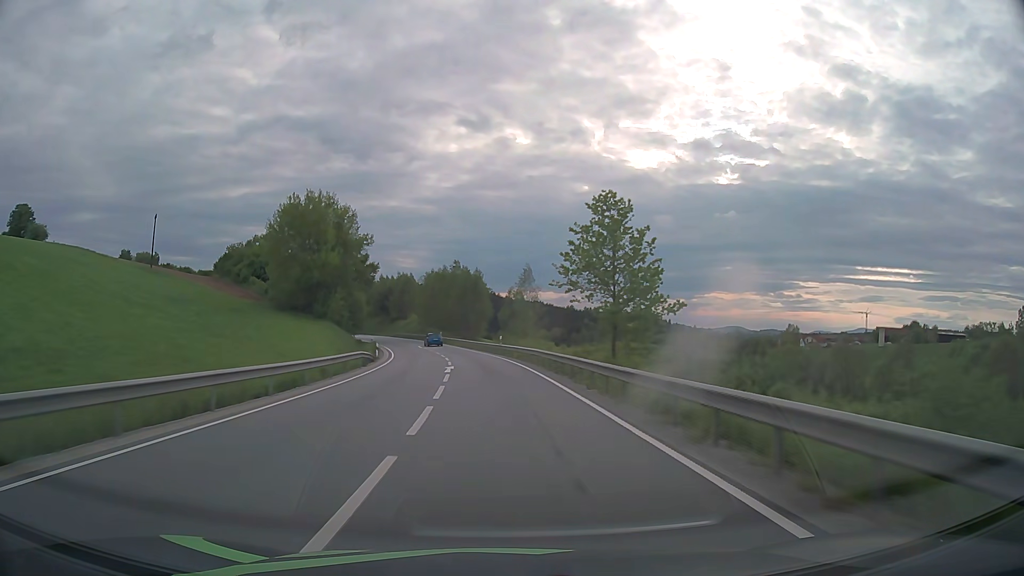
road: secondary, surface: asphalt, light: Day
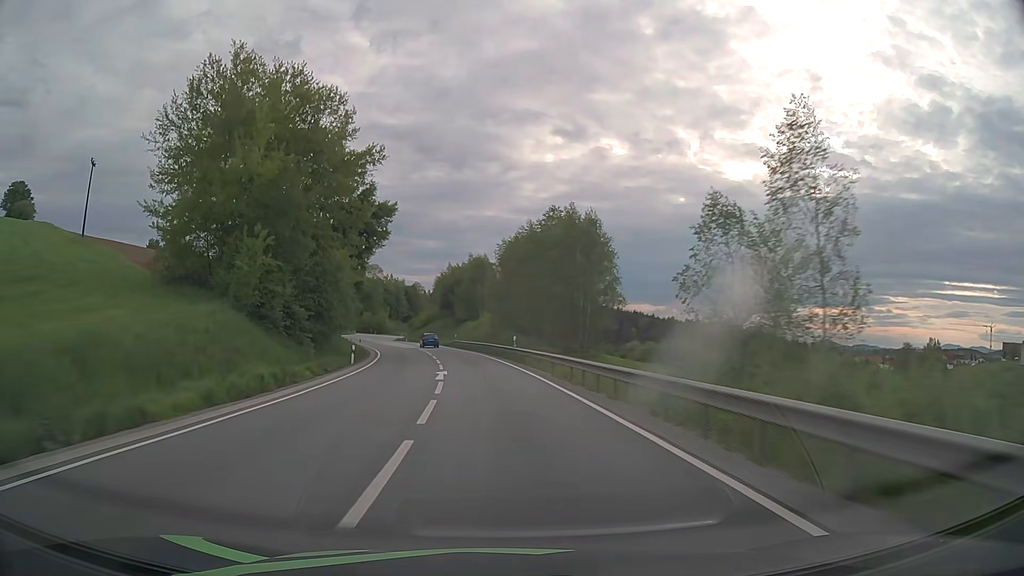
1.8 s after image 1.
(-3.3, +47.1) m; -8°
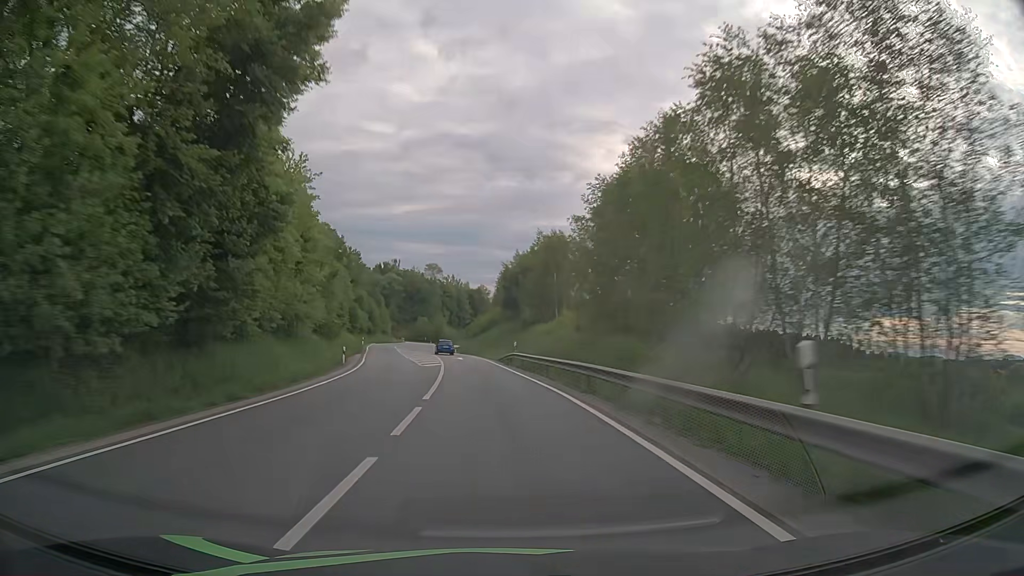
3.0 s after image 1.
(-1.6, +31.4) m; -6°
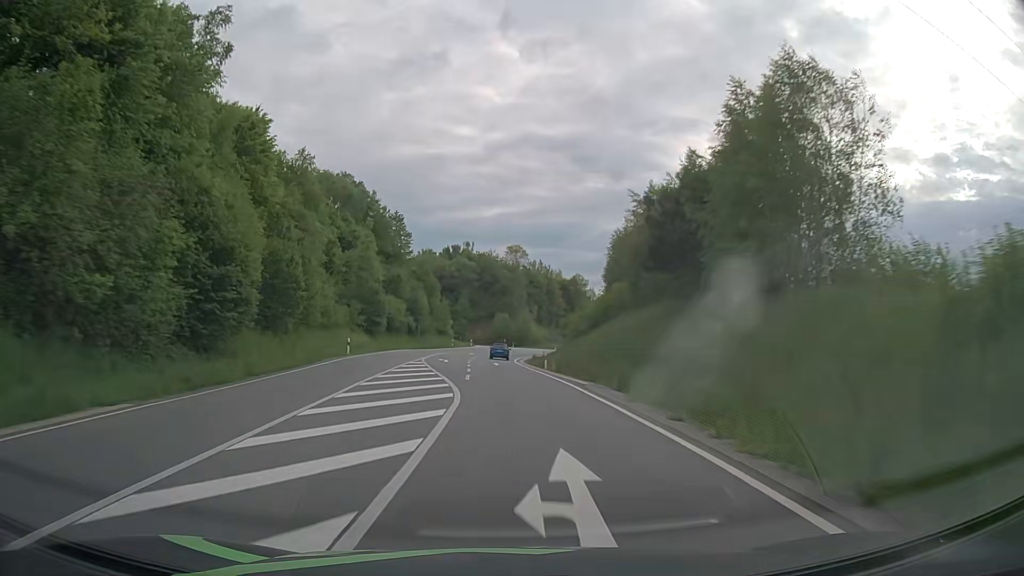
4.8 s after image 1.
(-3.3, +46.6) m; -7°
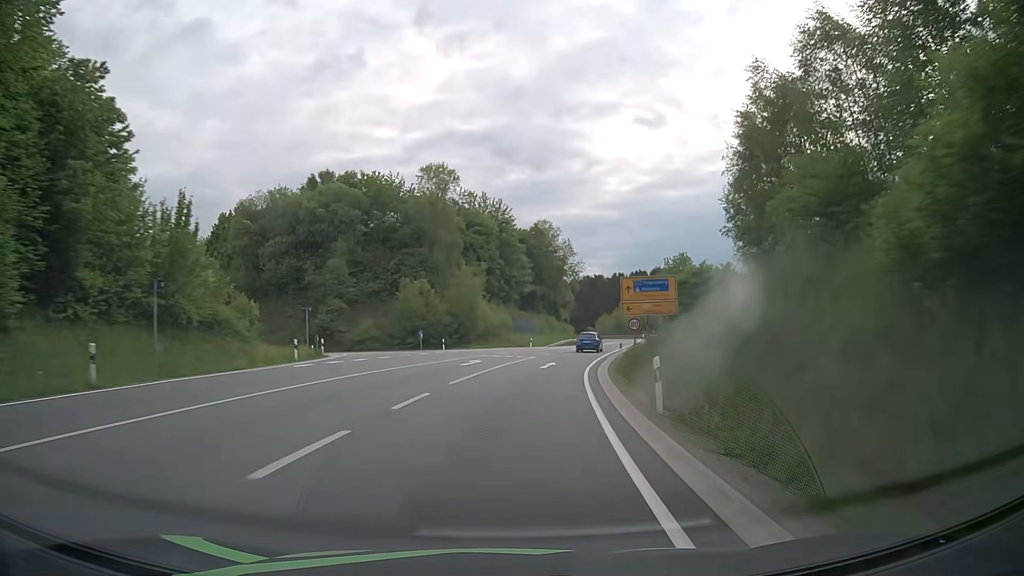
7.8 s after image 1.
(0.0, +77.4) m; +5°
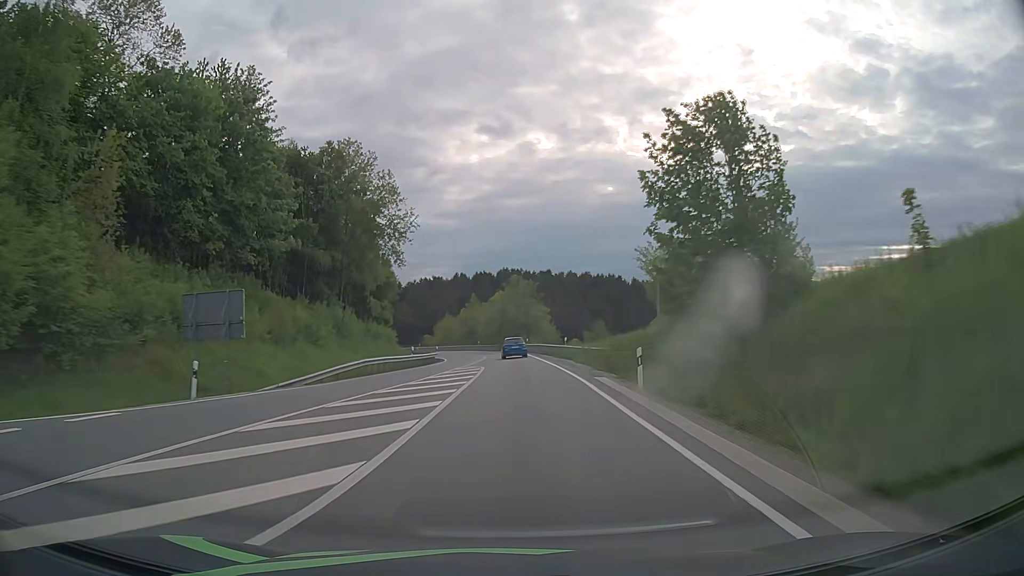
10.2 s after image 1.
(+7.1, +53.2) m; +14°
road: primary_link
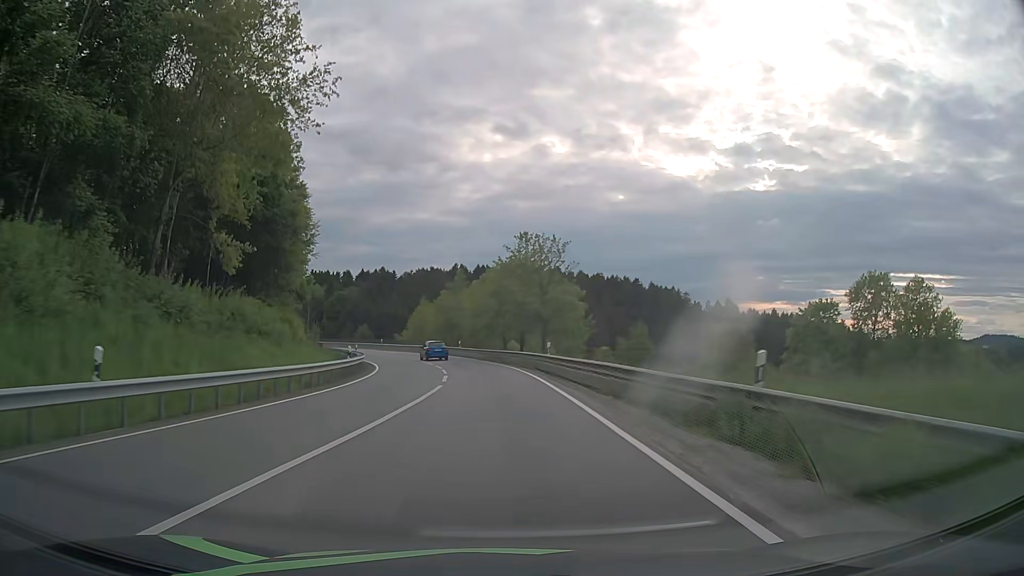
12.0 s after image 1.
(+0.3, +35.4) m; 0°
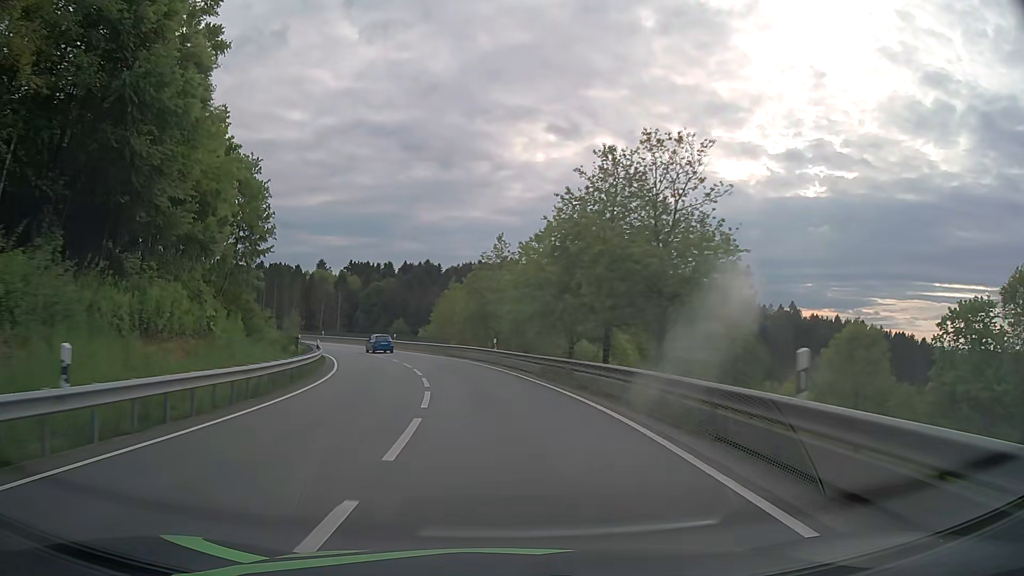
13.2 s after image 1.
(-0.6, +22.4) m; -4°
(0, +10) (-1, +20) (-3, +30) (-5, +40) (-8, +49) (-12, +58) (-16, +67) (-22, +76) (-27, +84) (-34, +92) m
